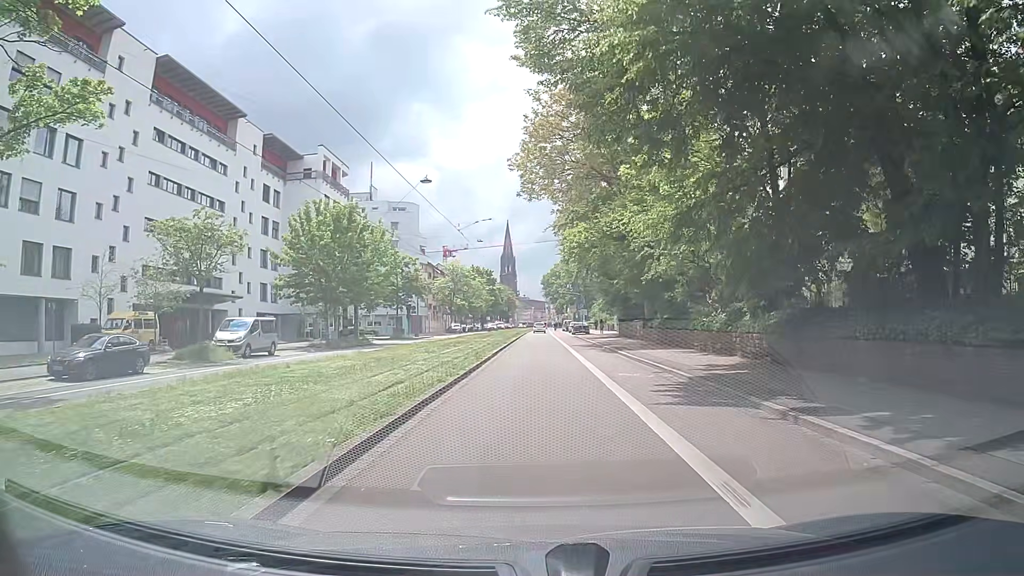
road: primary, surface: asphalt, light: Day
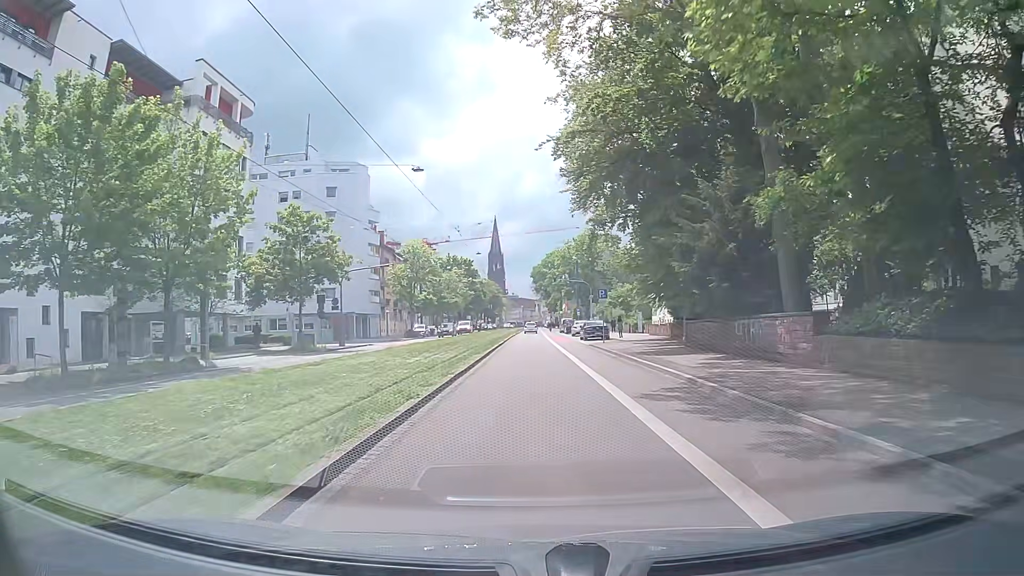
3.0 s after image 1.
(+0.2, +28.3) m; 0°
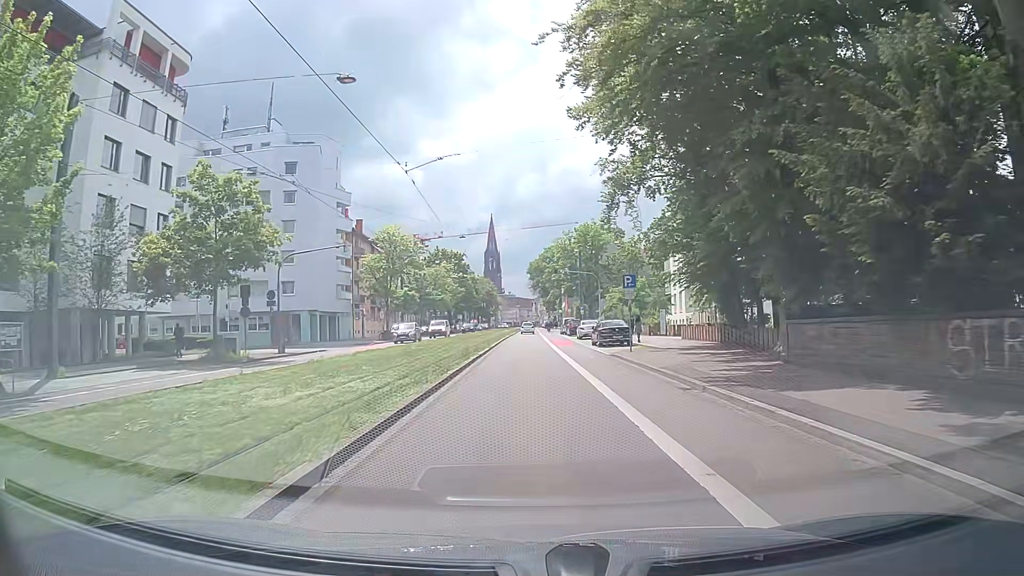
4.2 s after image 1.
(+0.2, +12.4) m; +1°
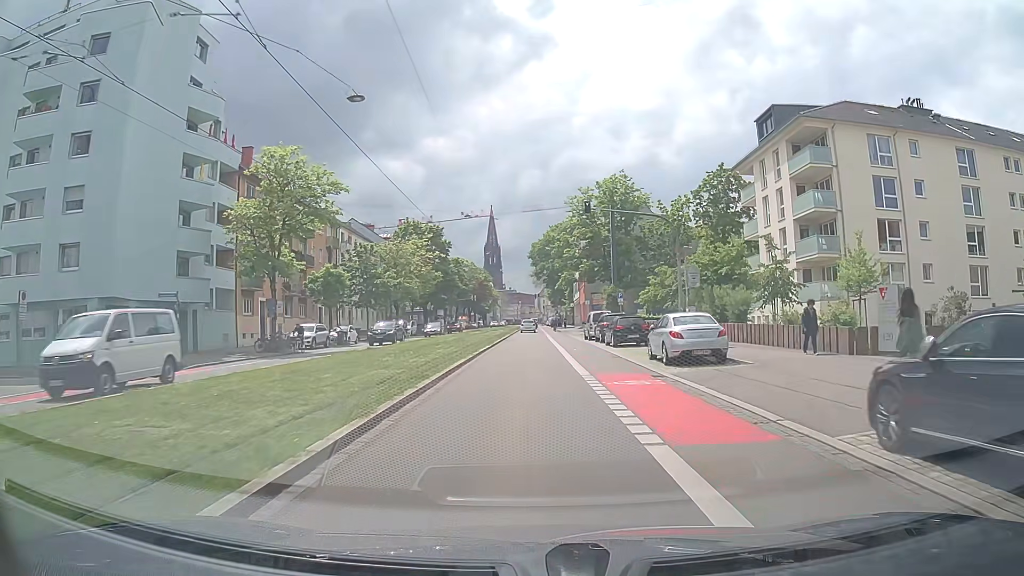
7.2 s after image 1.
(+0.2, +32.8) m; 0°
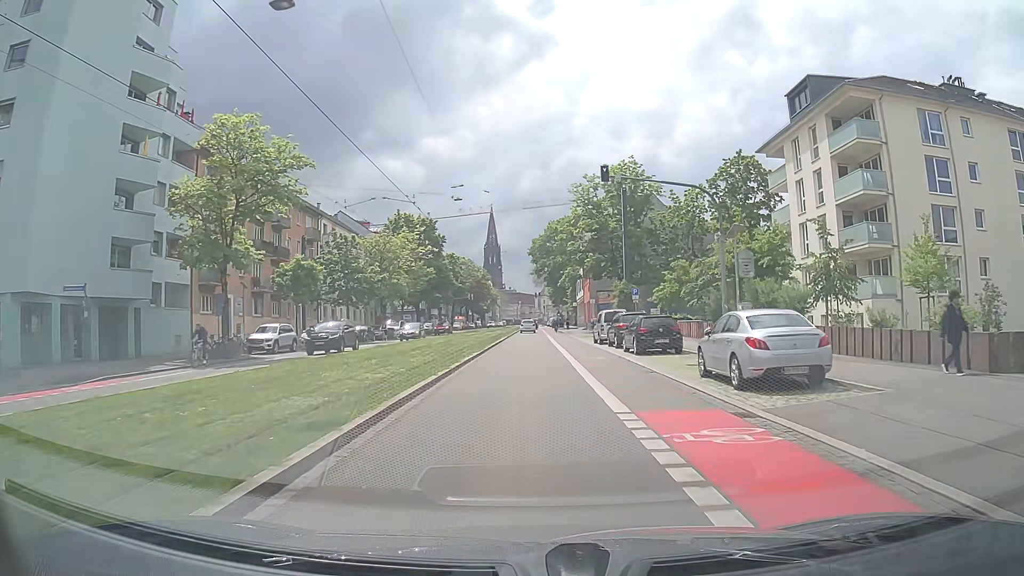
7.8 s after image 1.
(0.0, +6.8) m; 0°
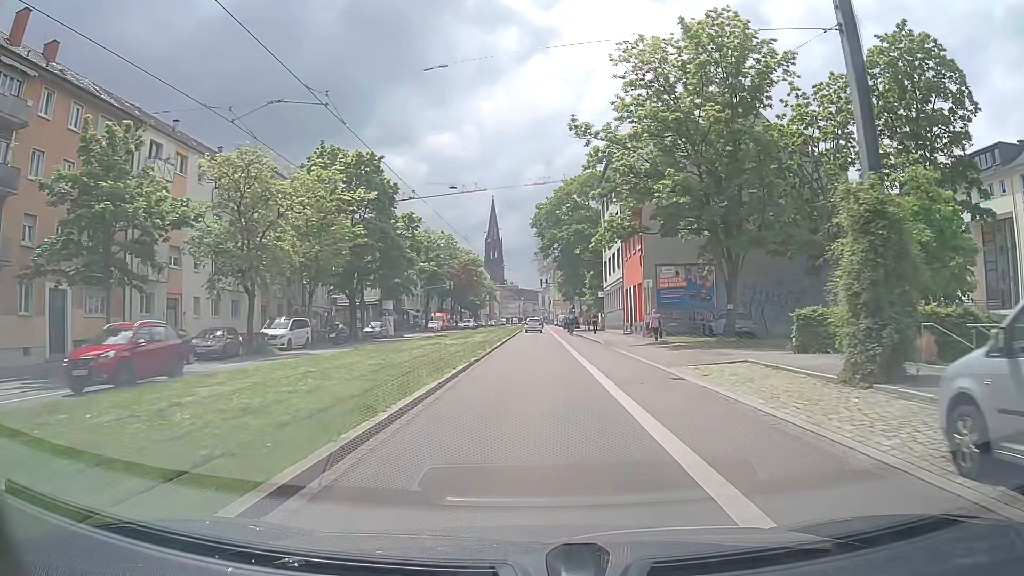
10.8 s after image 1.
(0.0, +34.2) m; 0°
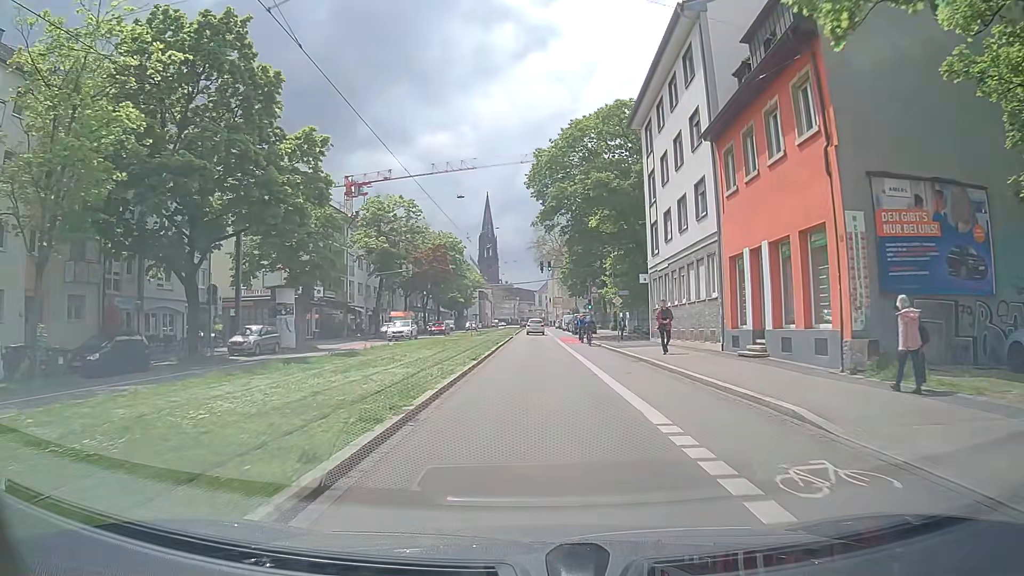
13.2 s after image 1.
(-0.1, +27.3) m; 0°
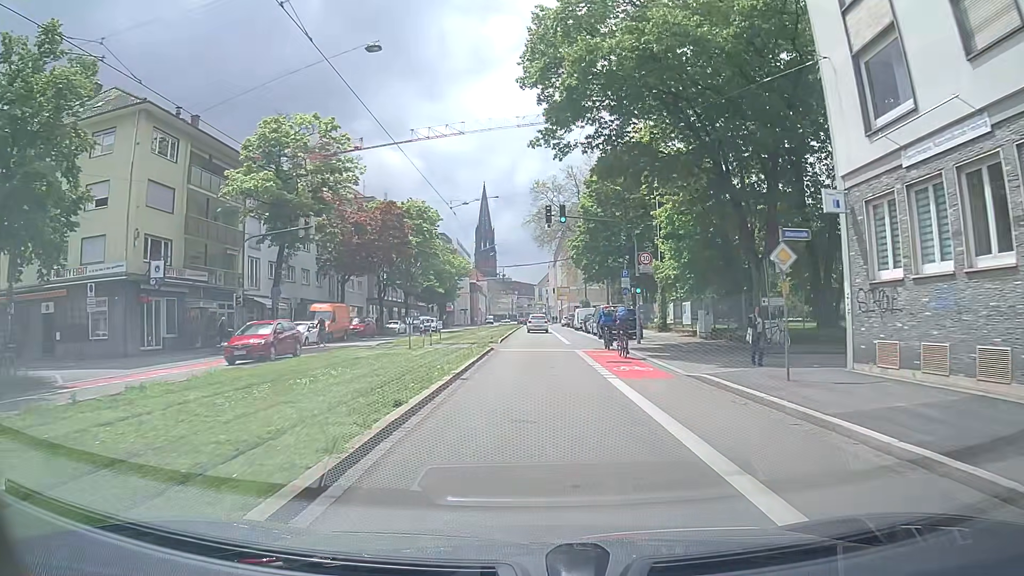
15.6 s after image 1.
(+0.1, +25.8) m; 0°
(0, +10) (0, +20) (0, +30) (0, +40) (0, +50) (0, +60) (0, +70) (0, +80) (0, +90) (0, +100) m
